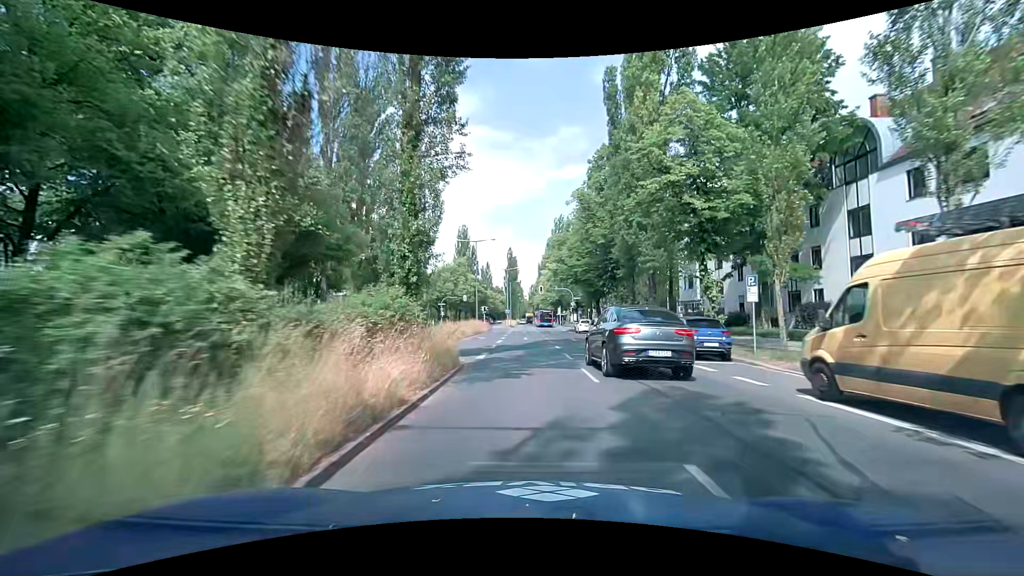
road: secondary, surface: asphalt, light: Day
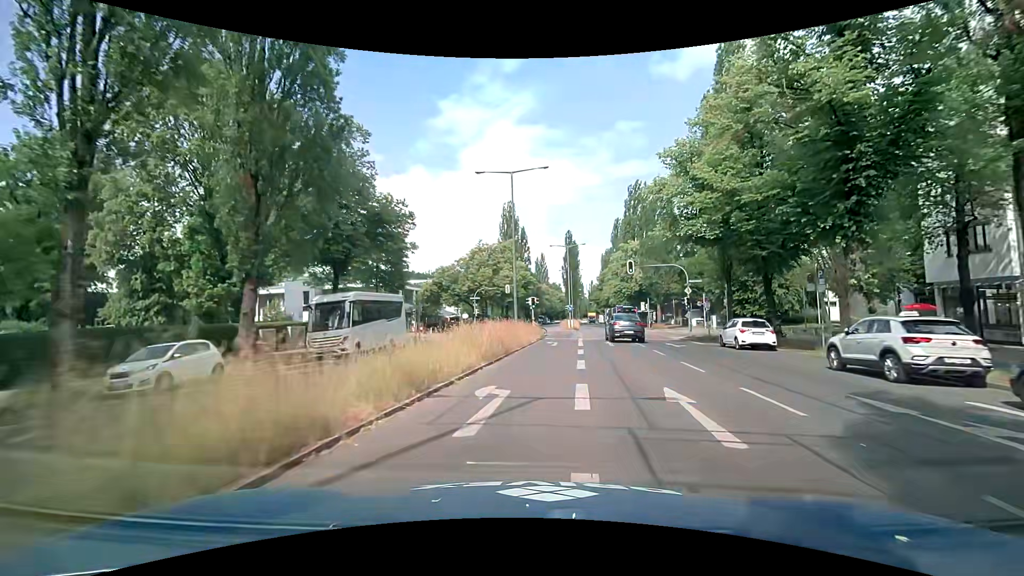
(-1.7, +27.4) m; -7°
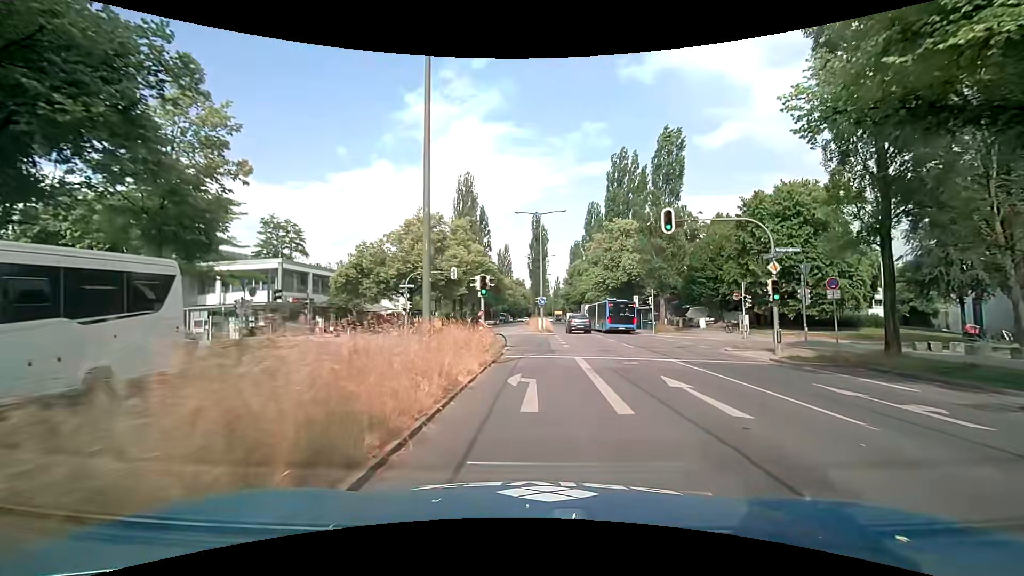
(+0.5, +18.3) m; +4°
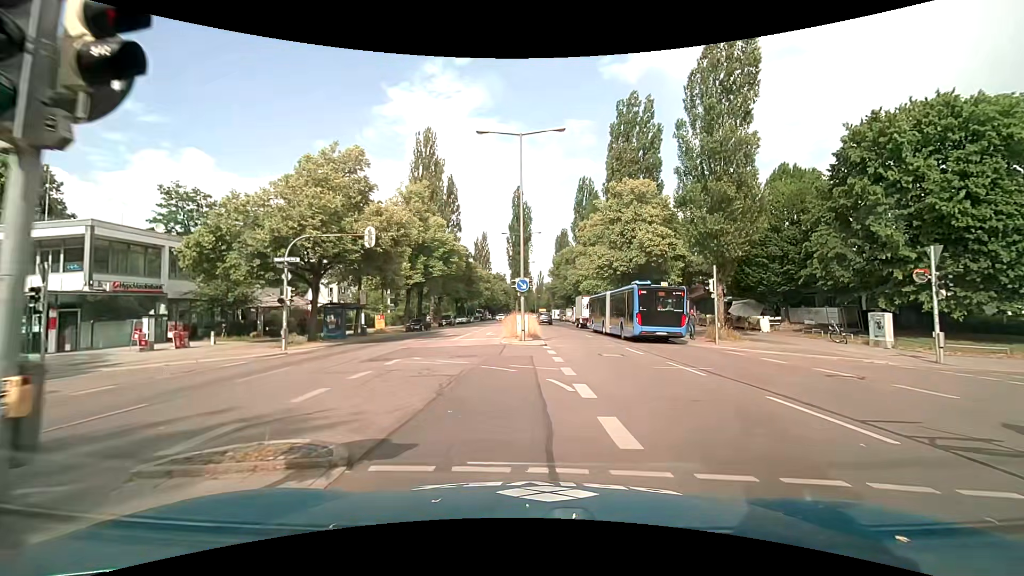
(+0.5, +18.0) m; +3°
